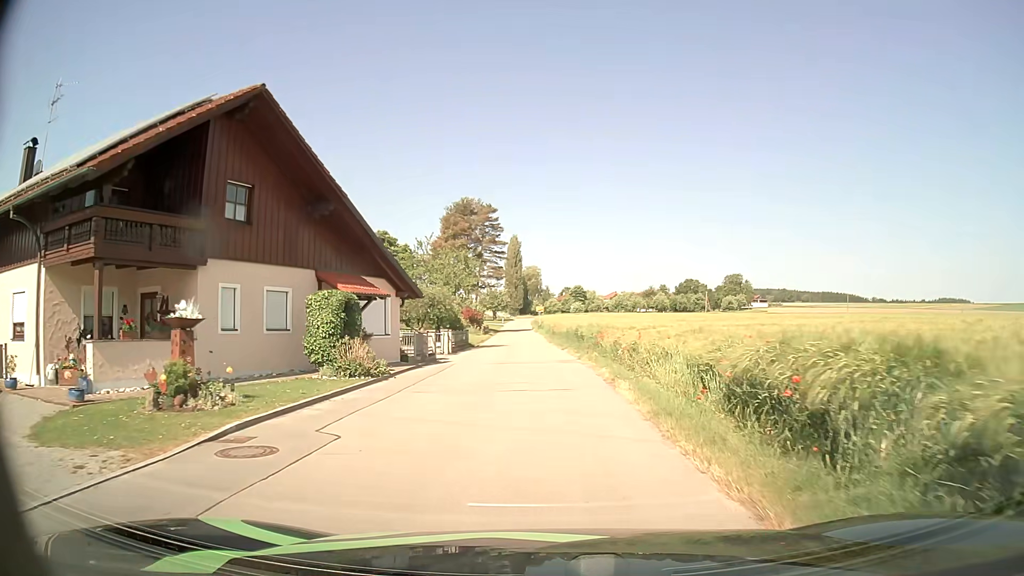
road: unclassified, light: Day
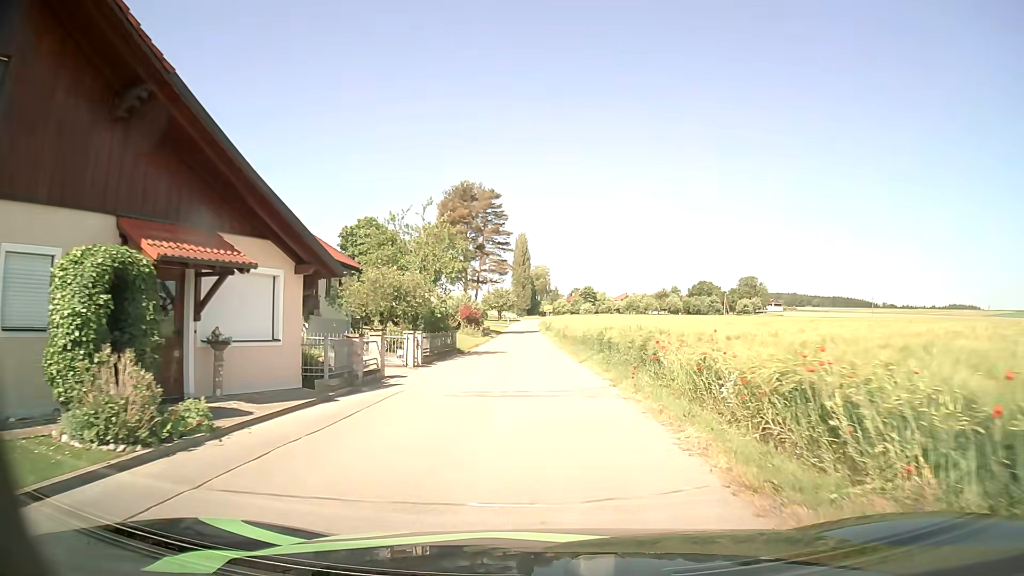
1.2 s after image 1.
(0.0, +10.5) m; 0°
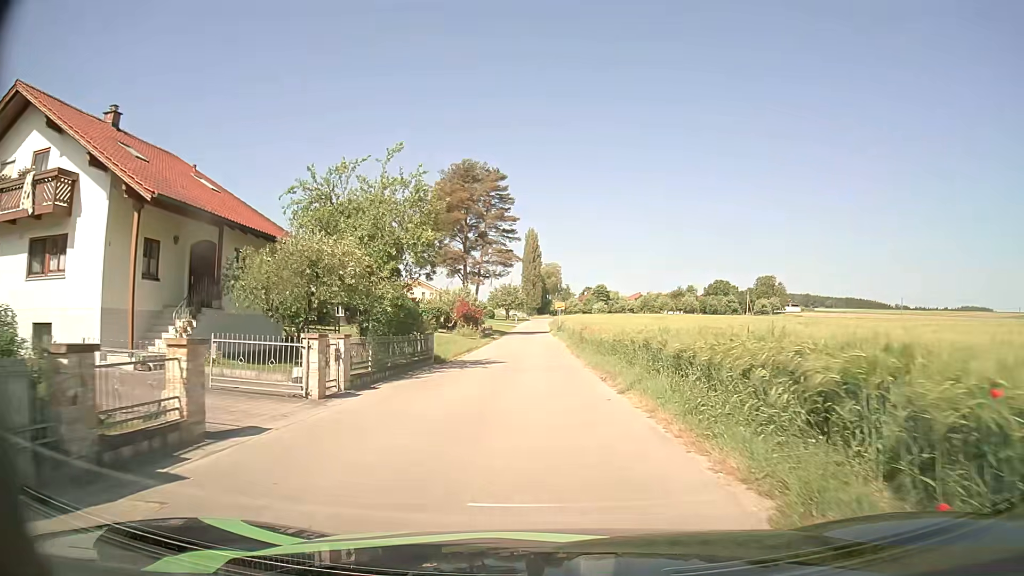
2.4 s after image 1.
(0.0, +10.6) m; -1°
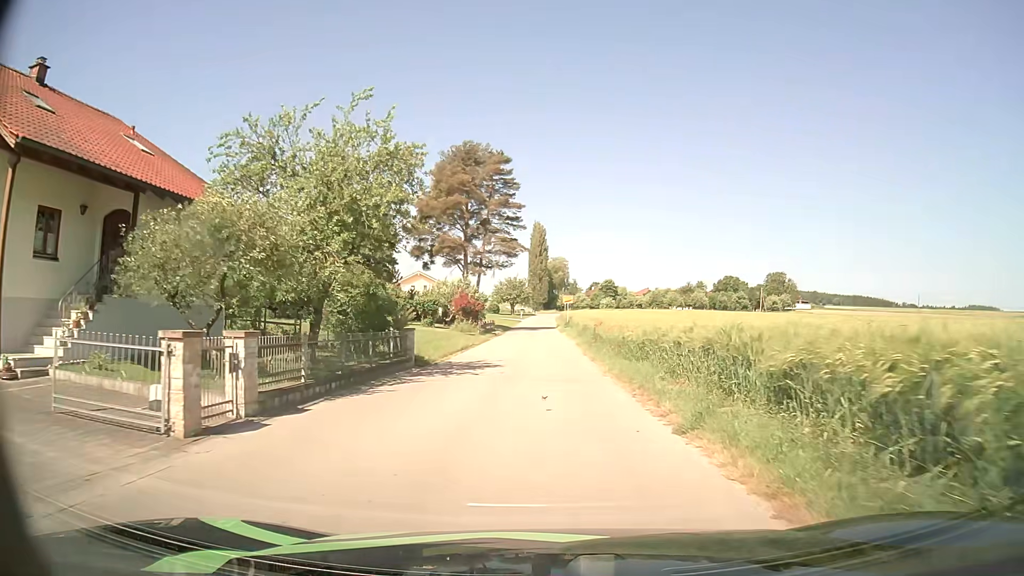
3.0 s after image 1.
(0.0, +5.3) m; -1°
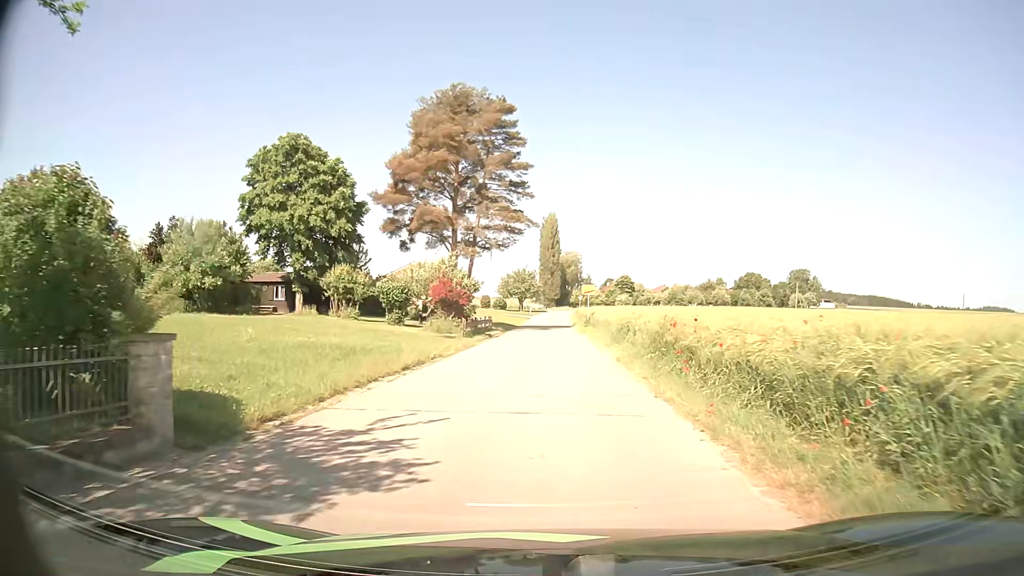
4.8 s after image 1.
(-0.1, +15.1) m; -1°
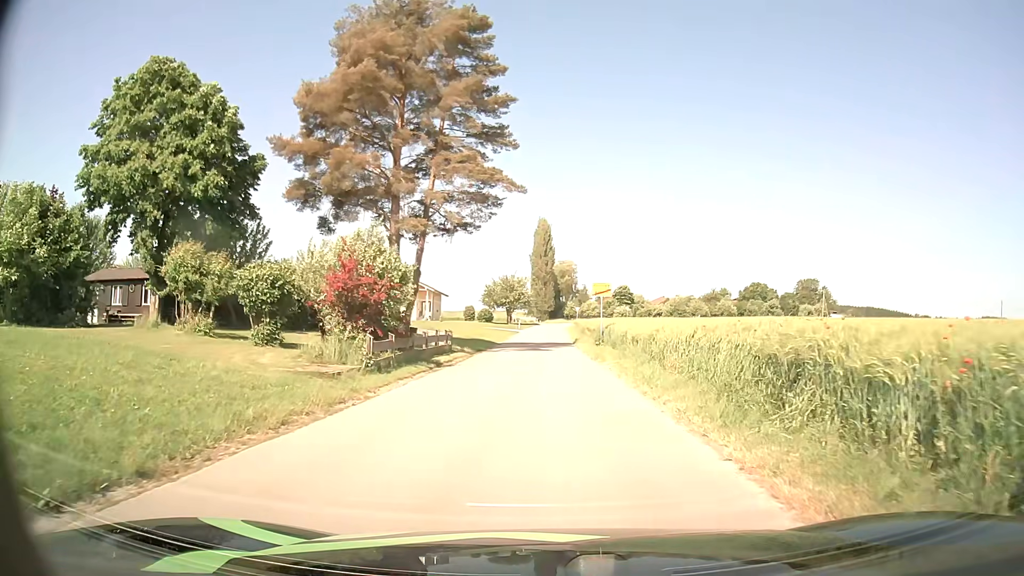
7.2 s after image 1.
(+0.2, +17.0) m; +1°
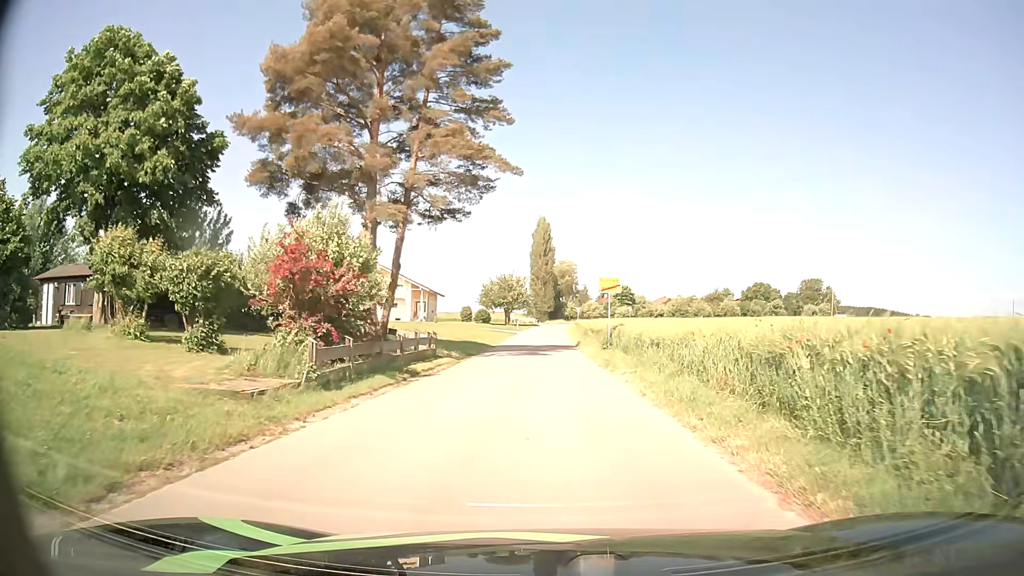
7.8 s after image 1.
(0.0, +4.3) m; 0°
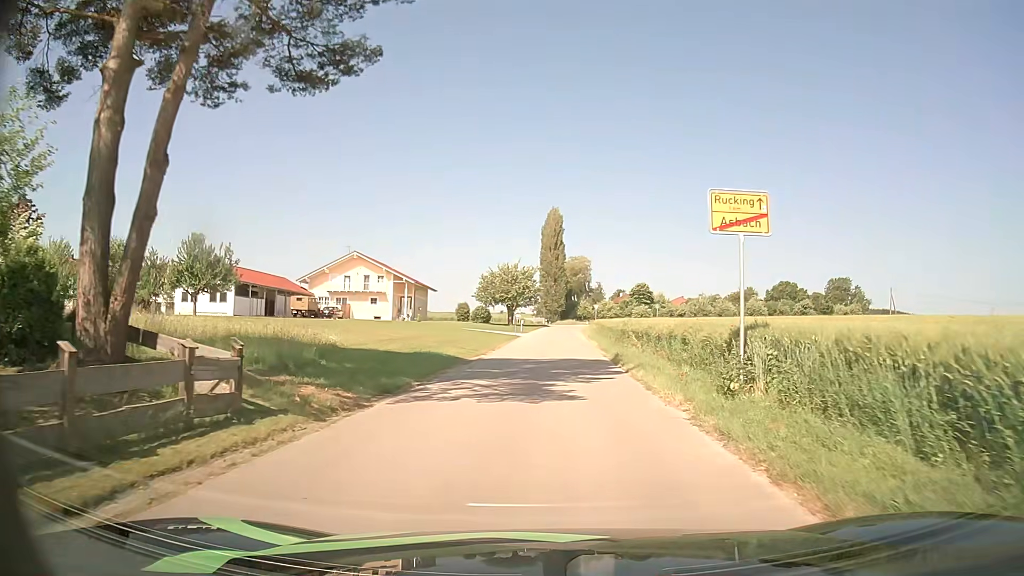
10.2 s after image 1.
(-0.2, +18.1) m; -1°
